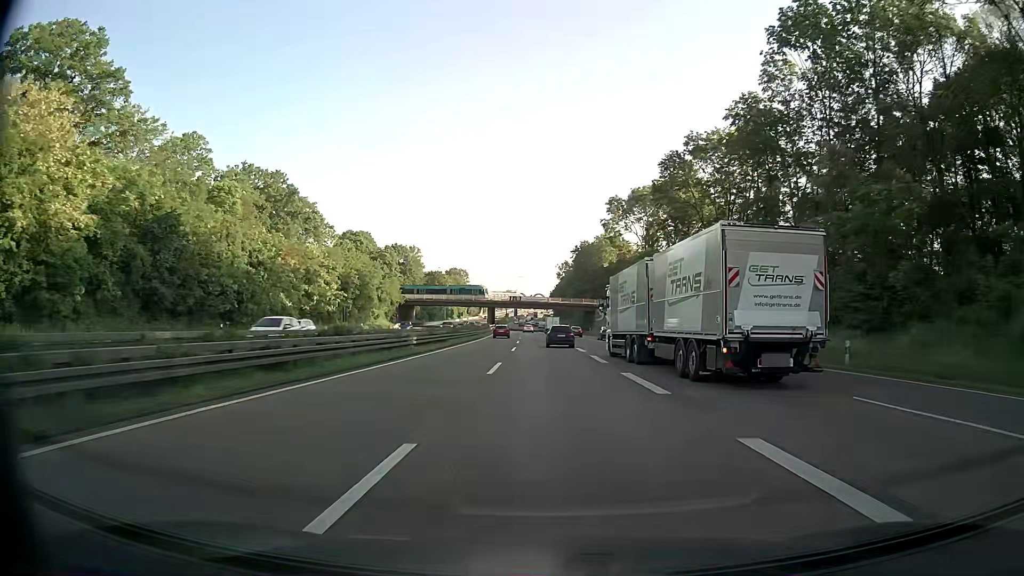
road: motorway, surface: asphalt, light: Day
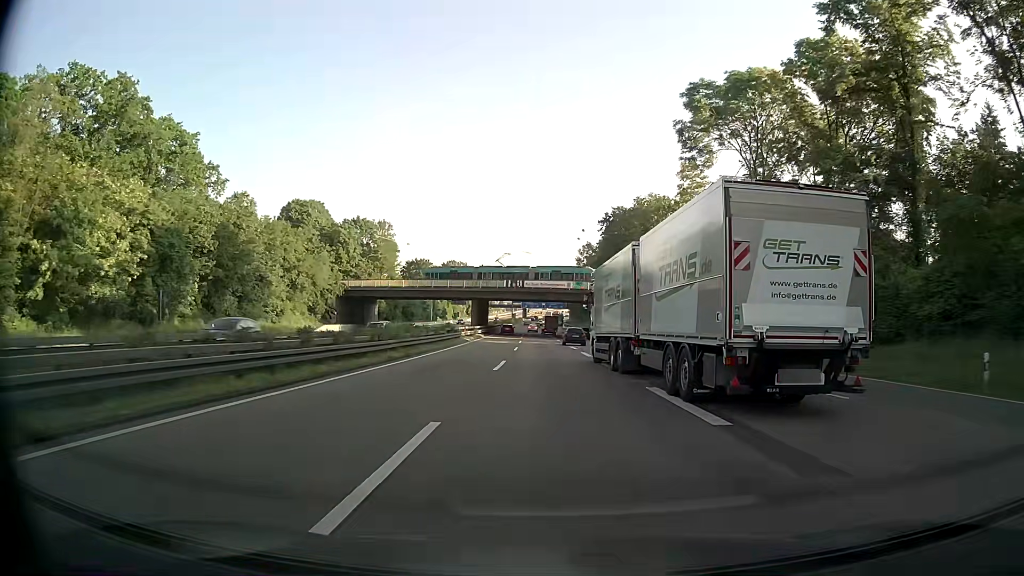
(-0.7, +51.8) m; -1°
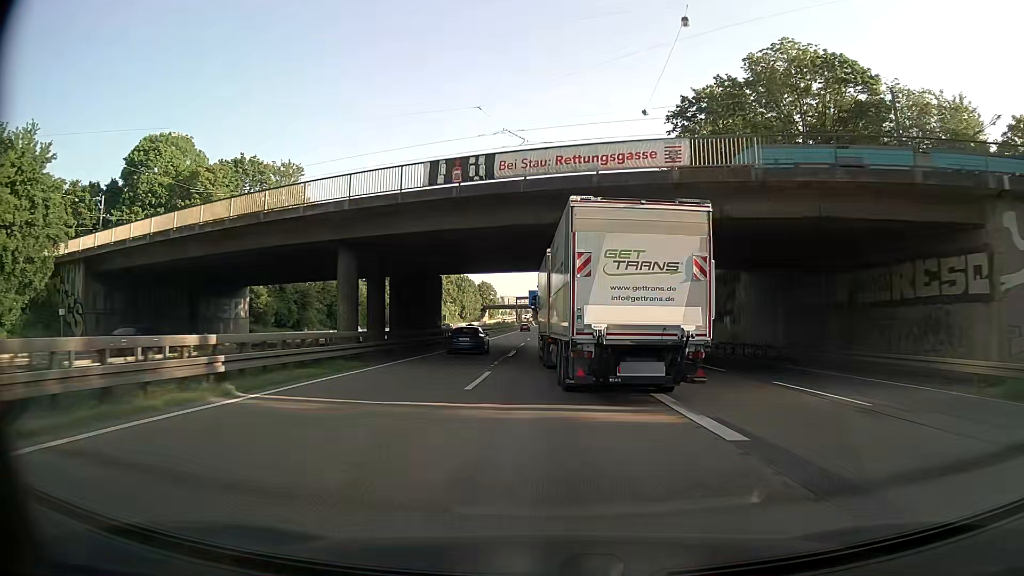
(-0.3, +61.2) m; -1°
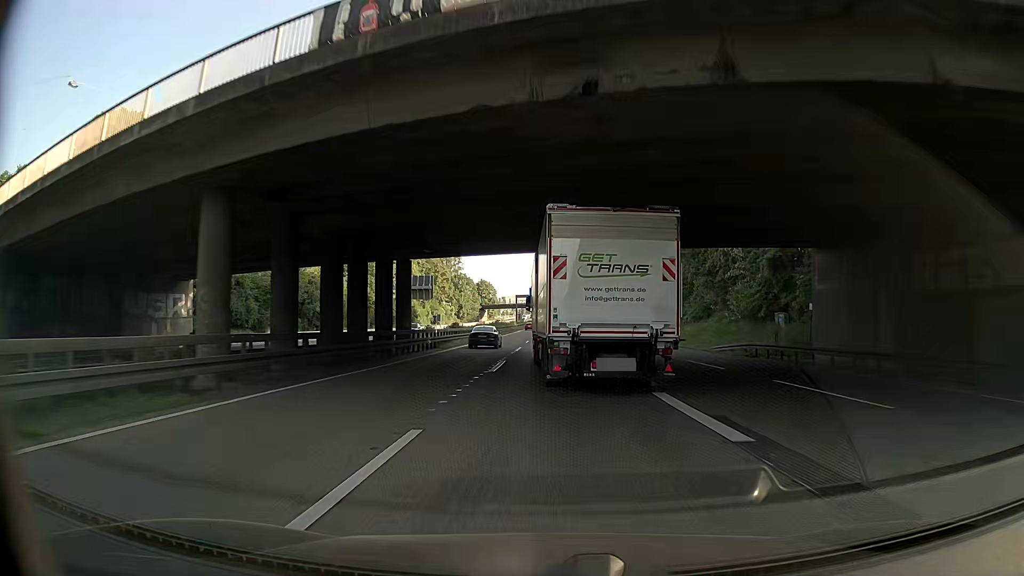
(0.0, +12.0) m; 0°
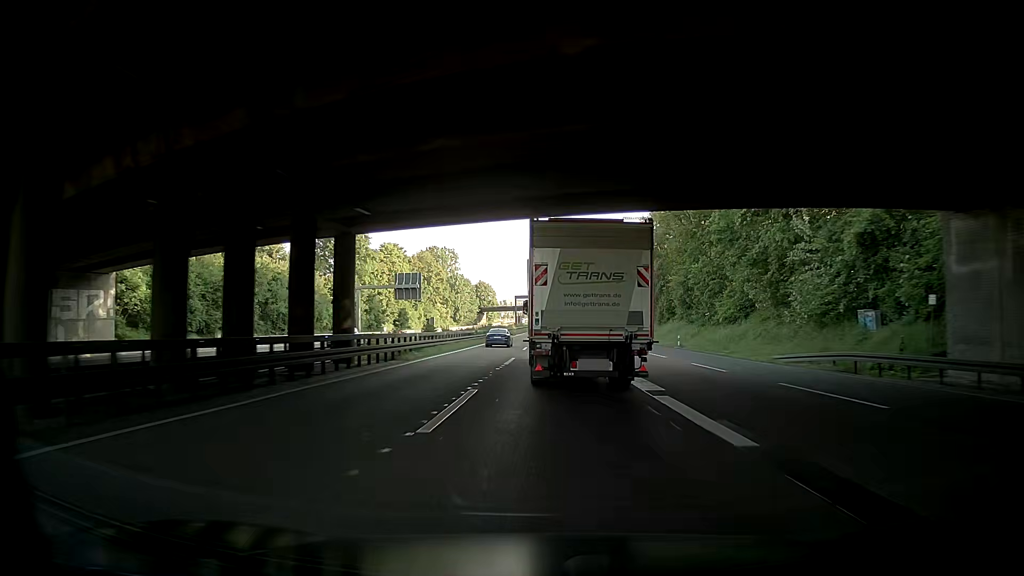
(0.0, +12.0) m; 0°
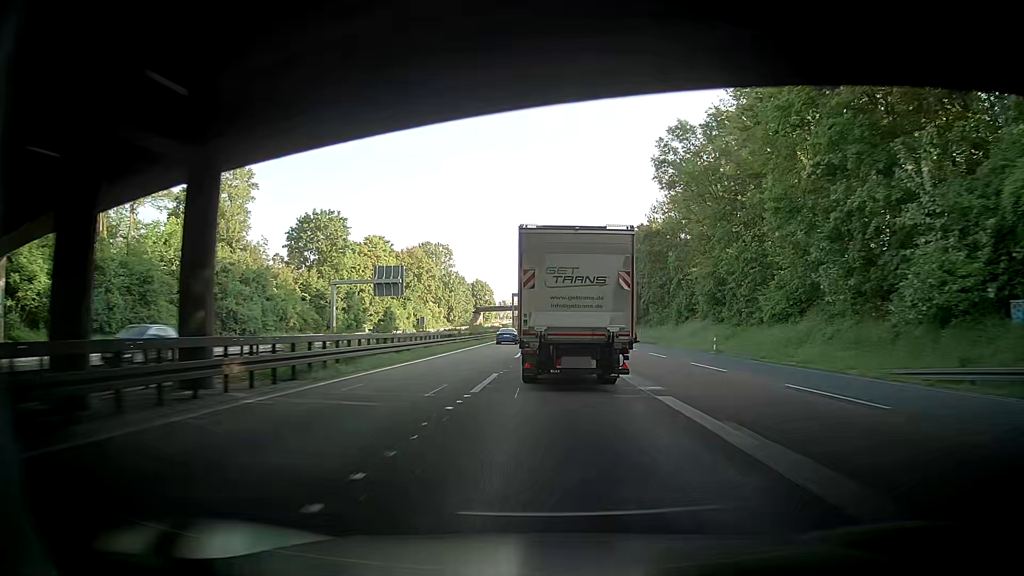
(-0.1, +12.0) m; -1°
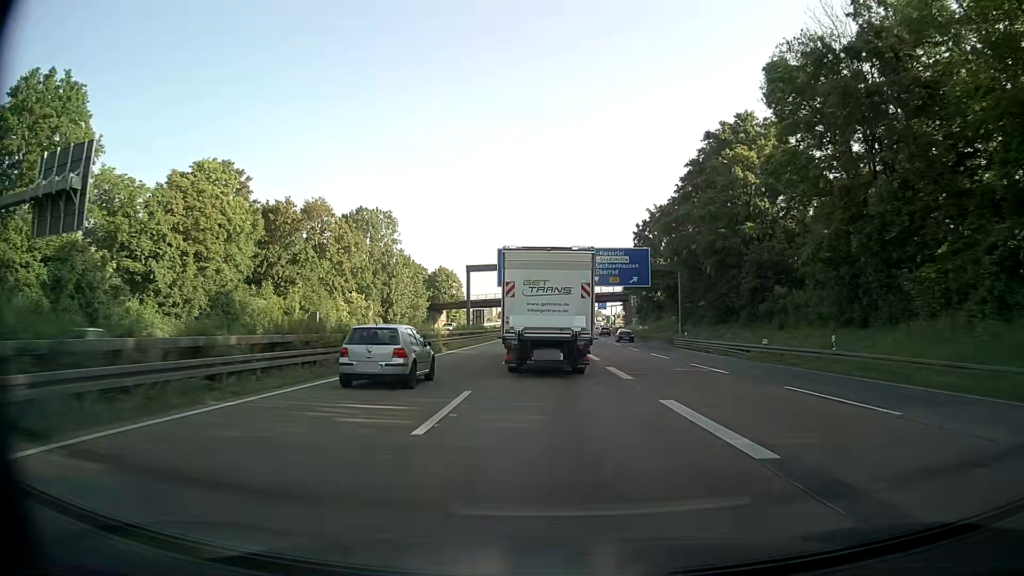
(+0.5, +61.1) m; +1°
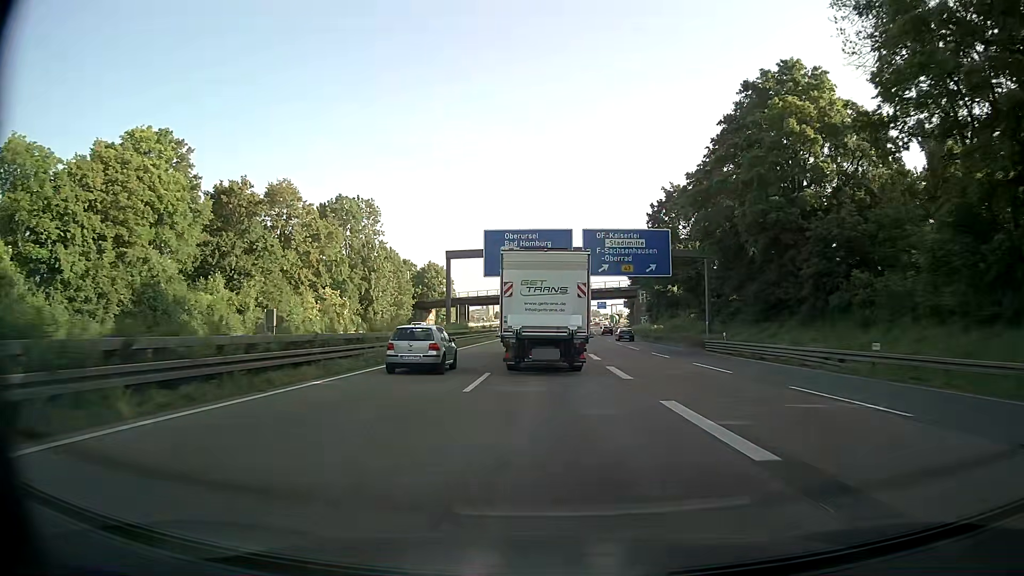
(0.0, +12.4) m; 0°
(0, +10) (0, +20) (0, +30) (0, +40) (0, +50) (+1, +60) (+1, +70) (+1, +80) (+1, +90) (+2, +100) m
